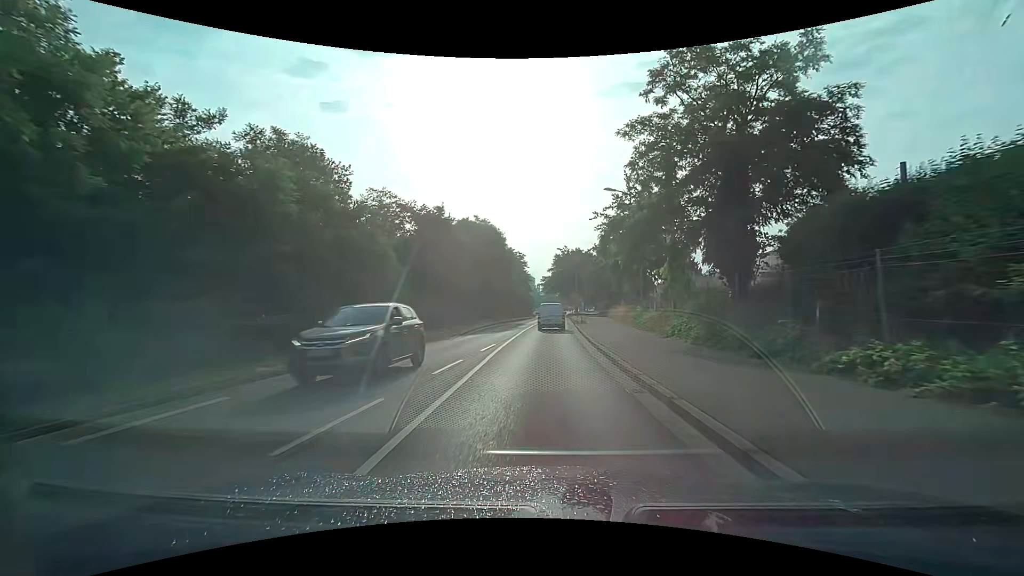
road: secondary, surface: asphalt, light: Day
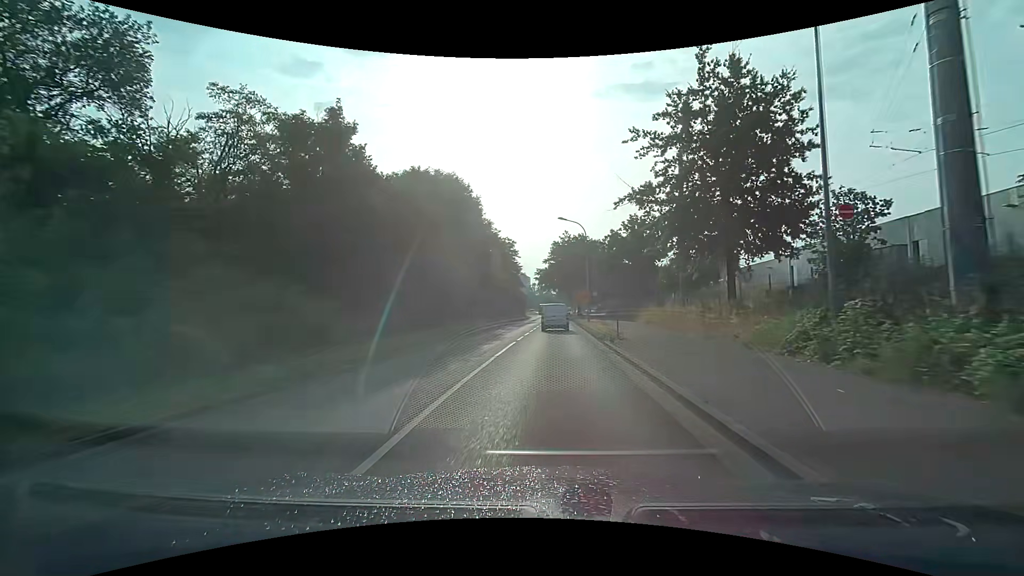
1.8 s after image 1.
(+0.2, +22.4) m; +1°
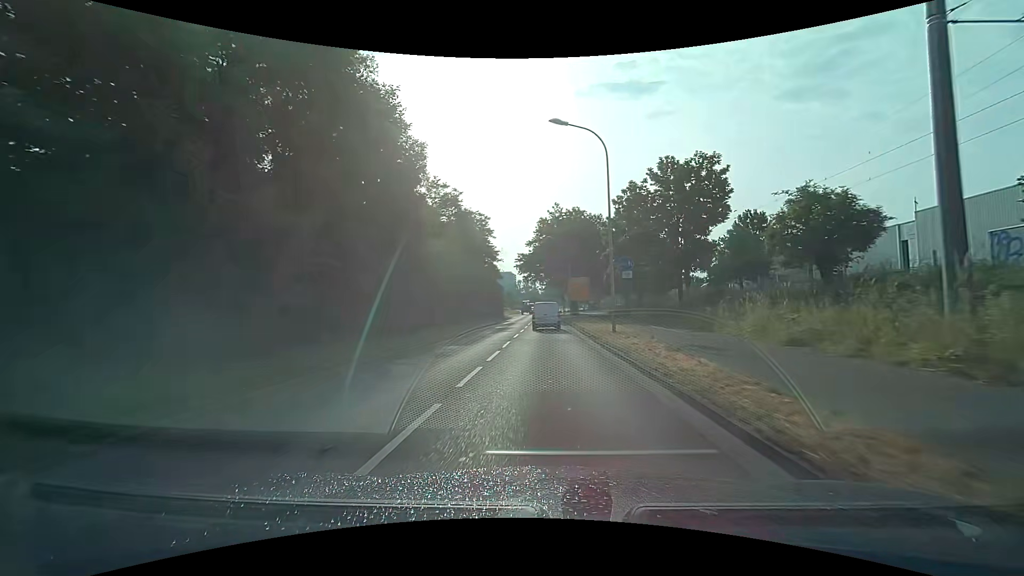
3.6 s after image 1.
(+0.3, +22.5) m; +2°
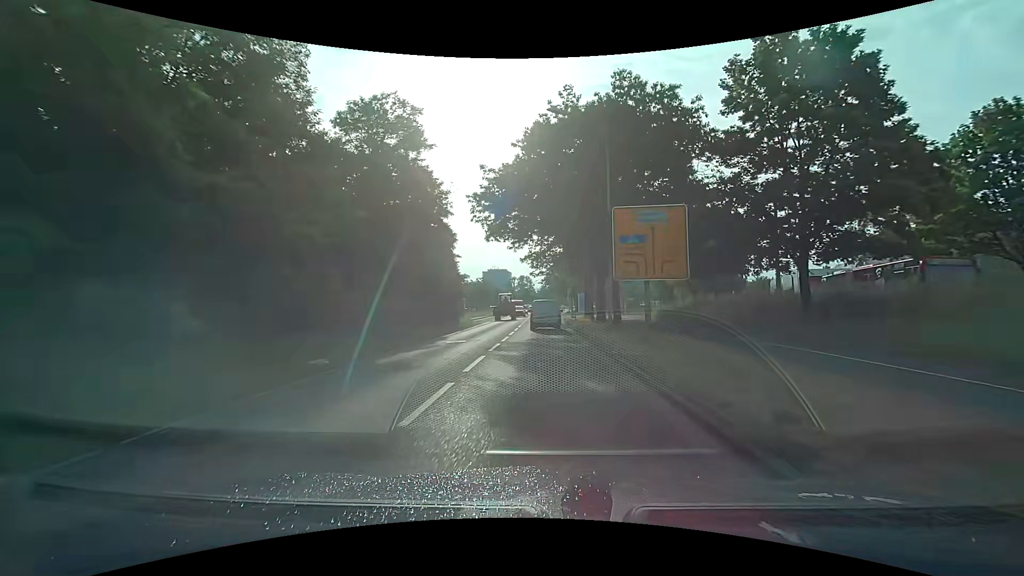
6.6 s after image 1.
(+0.1, +36.2) m; 0°
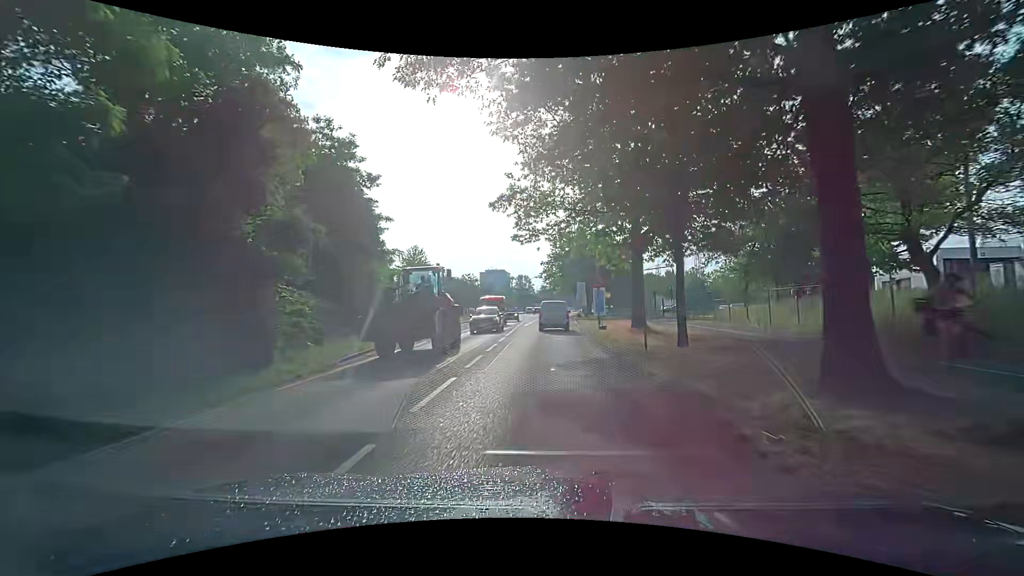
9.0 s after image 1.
(+0.1, +26.5) m; 0°
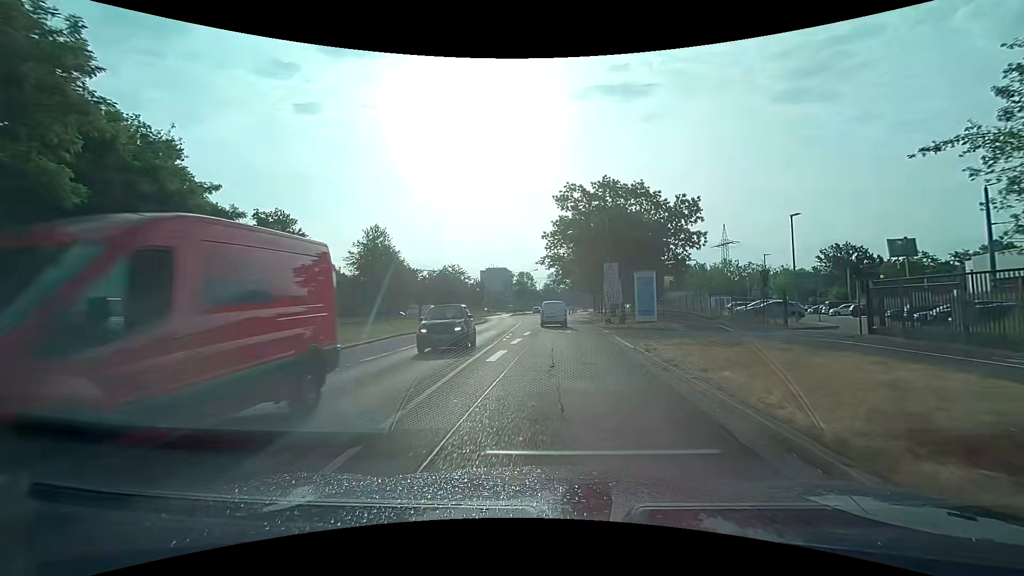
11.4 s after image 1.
(-0.3, +25.9) m; -1°
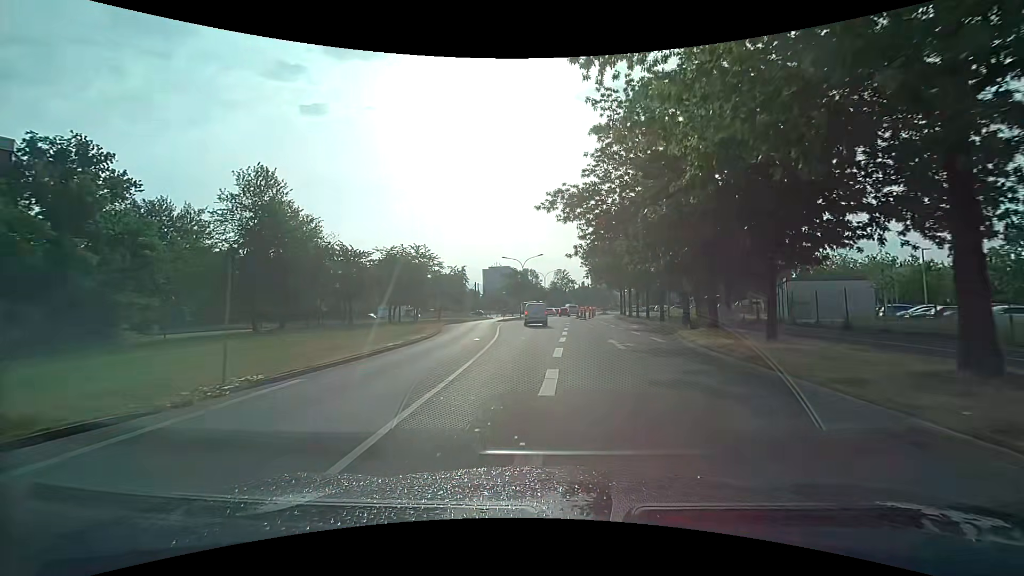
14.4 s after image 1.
(-0.3, +33.2) m; -1°
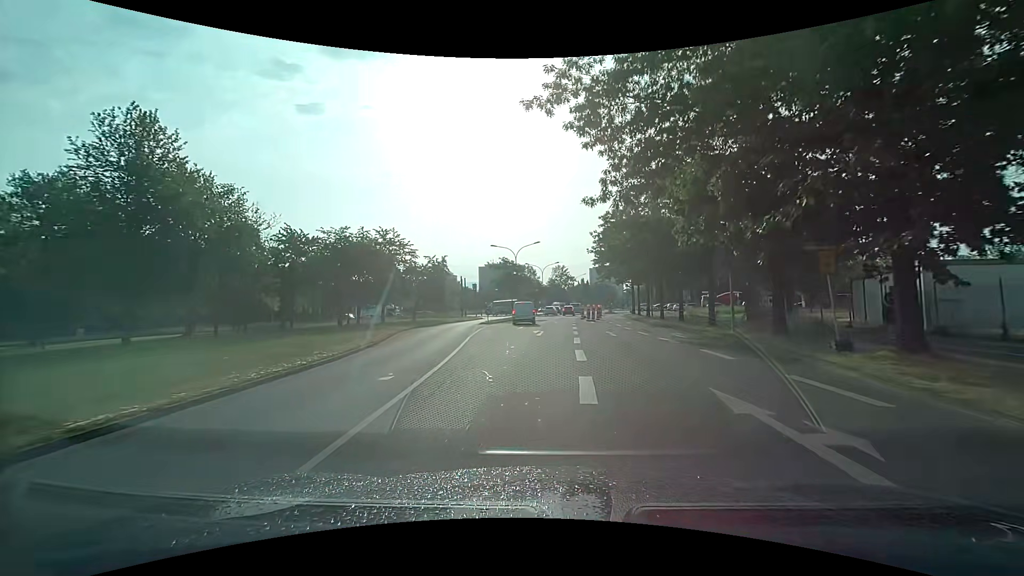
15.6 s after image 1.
(+0.1, +13.3) m; +1°
(0, +10) (0, +20) (0, +30) (0, +40) (+1, +50) (+2, +60) (+3, +70) (+4, +80) (+5, +90) (+6, +100) m
